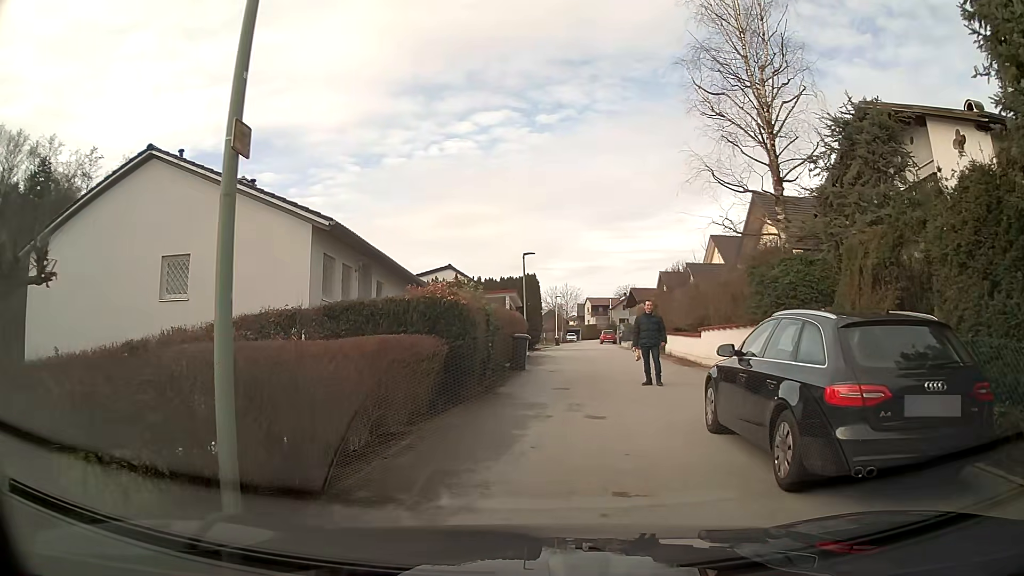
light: Day
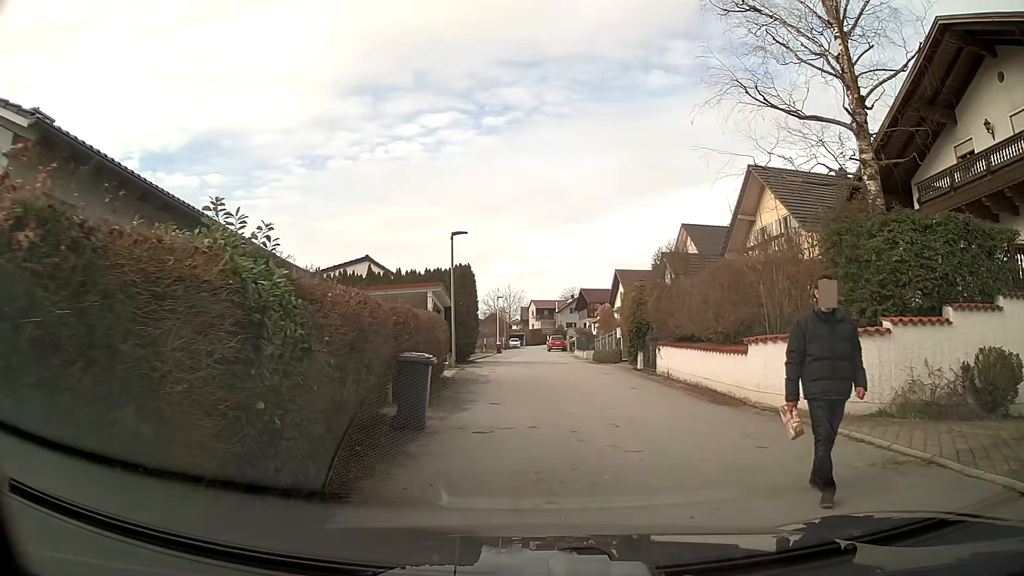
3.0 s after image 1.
(+0.4, +9.2) m; +6°
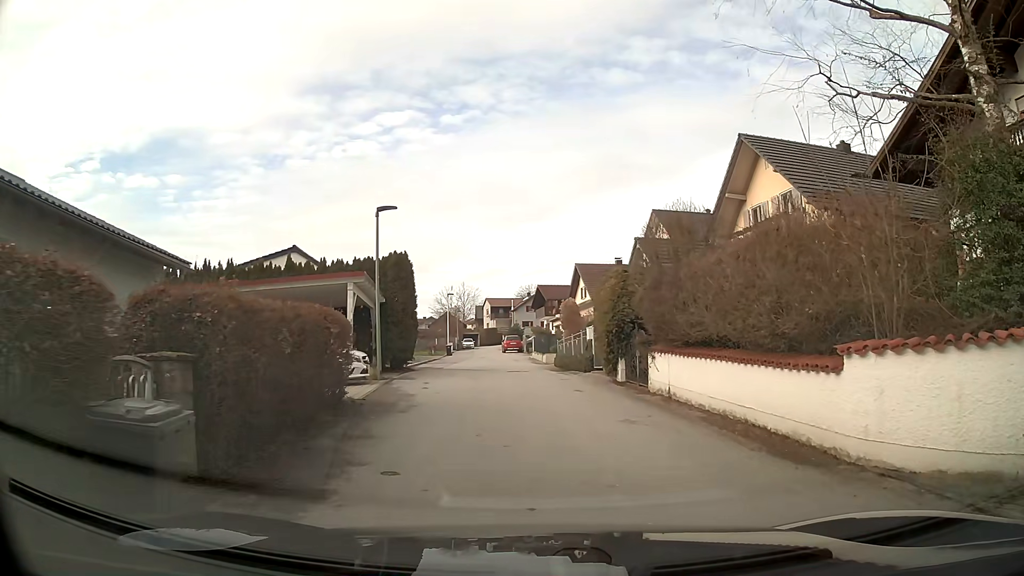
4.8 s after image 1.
(+0.1, +5.4) m; +4°
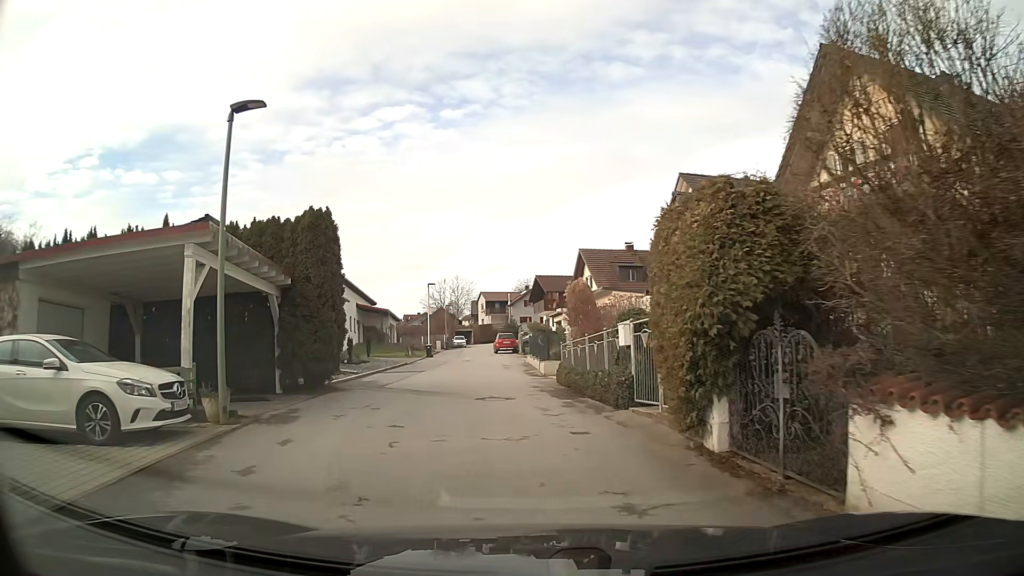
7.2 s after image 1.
(0.0, +9.8) m; -2°
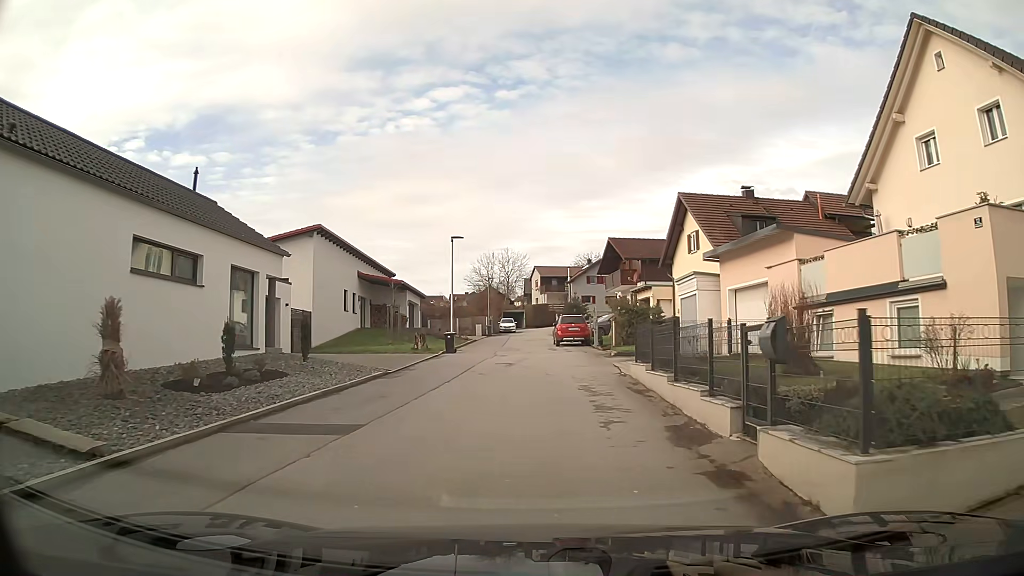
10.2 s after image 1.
(-0.8, +18.4) m; -3°
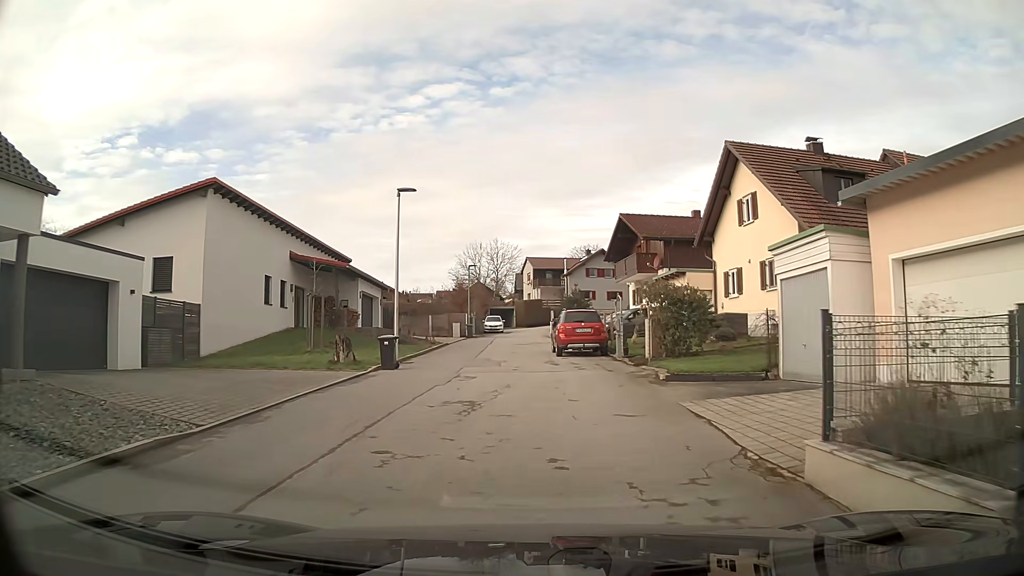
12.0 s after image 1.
(0.0, +11.3) m; 0°
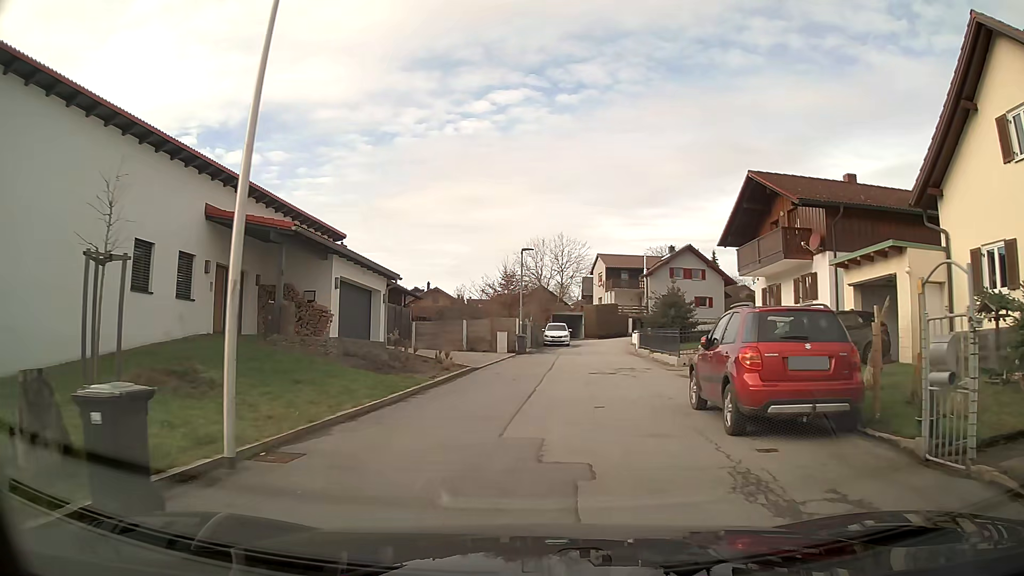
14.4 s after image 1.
(-0.7, +14.5) m; -5°
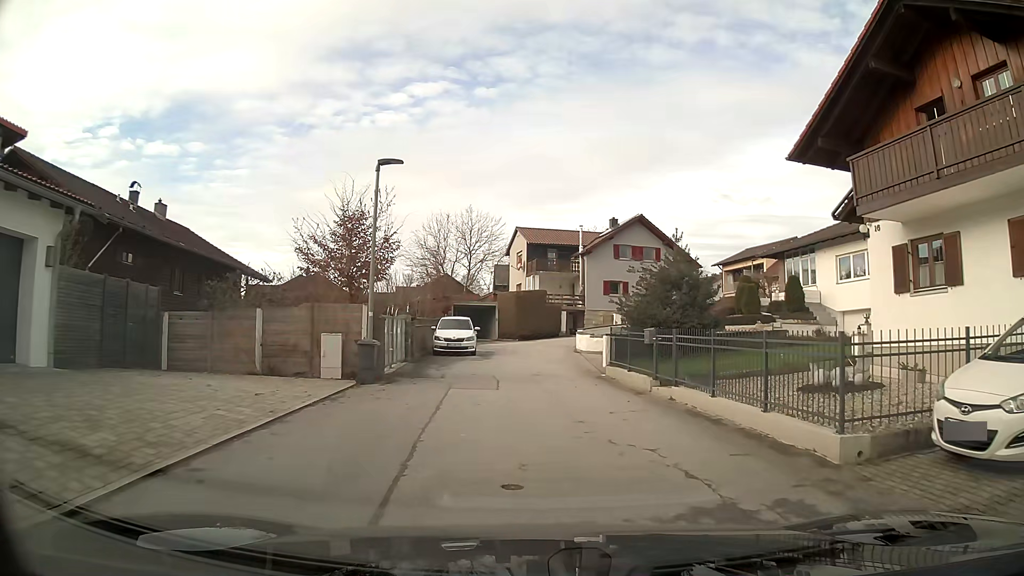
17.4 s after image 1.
(+1.0, +17.1) m; +8°
(0, +10) (0, +20) (0, +30) (+4, +39) (+13, +43) (+23, +45) (+32, +48) (+42, +51) (+52, +53) (+61, +56) m
